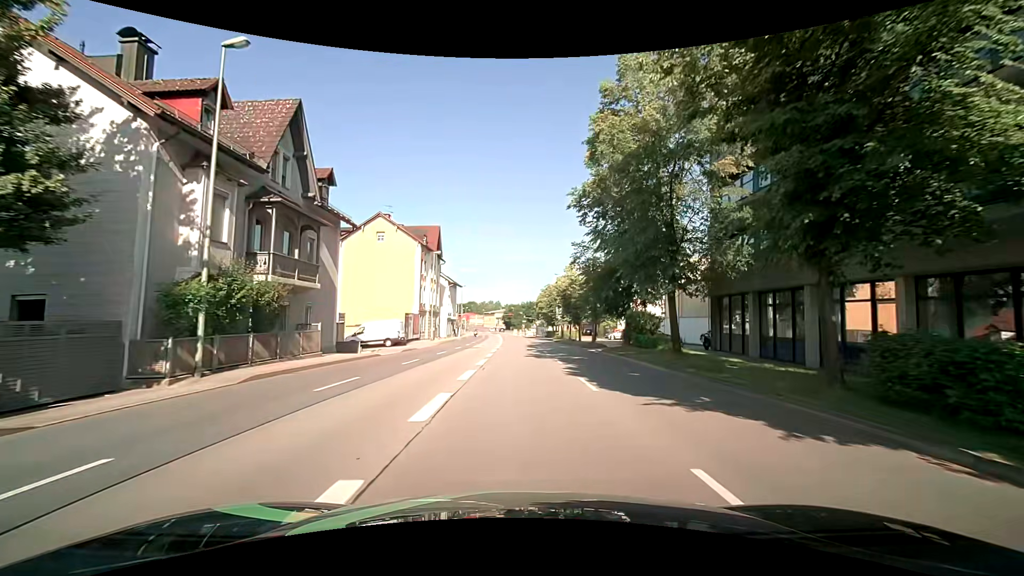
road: primary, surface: asphalt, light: Day
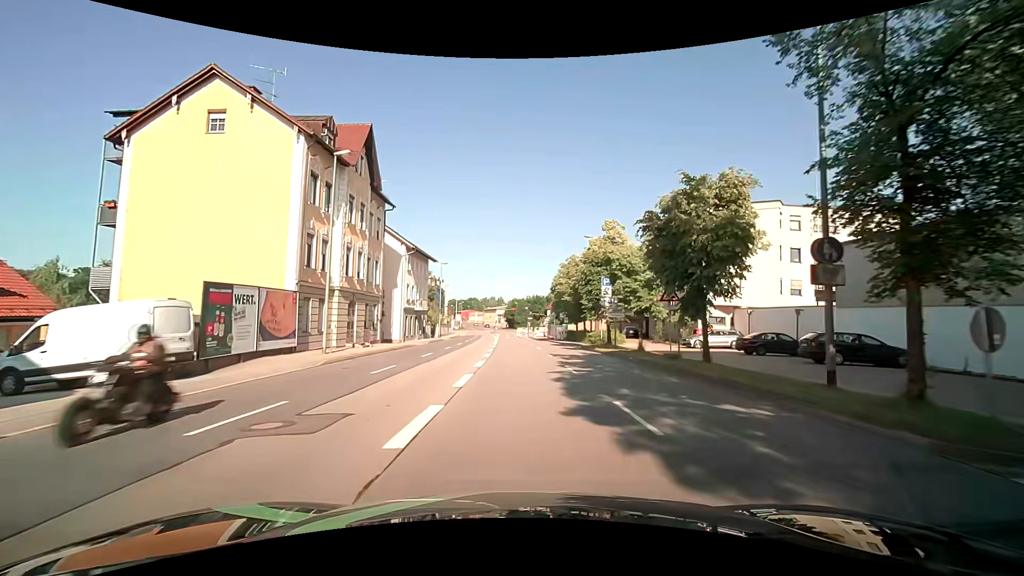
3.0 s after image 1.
(-0.1, +31.7) m; 0°
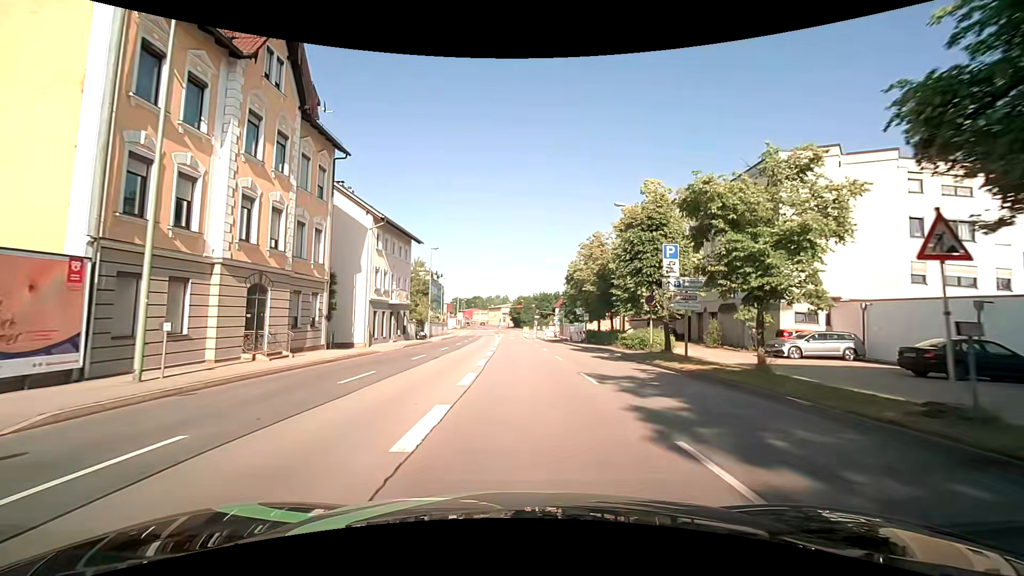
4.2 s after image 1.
(0.0, +12.2) m; 0°
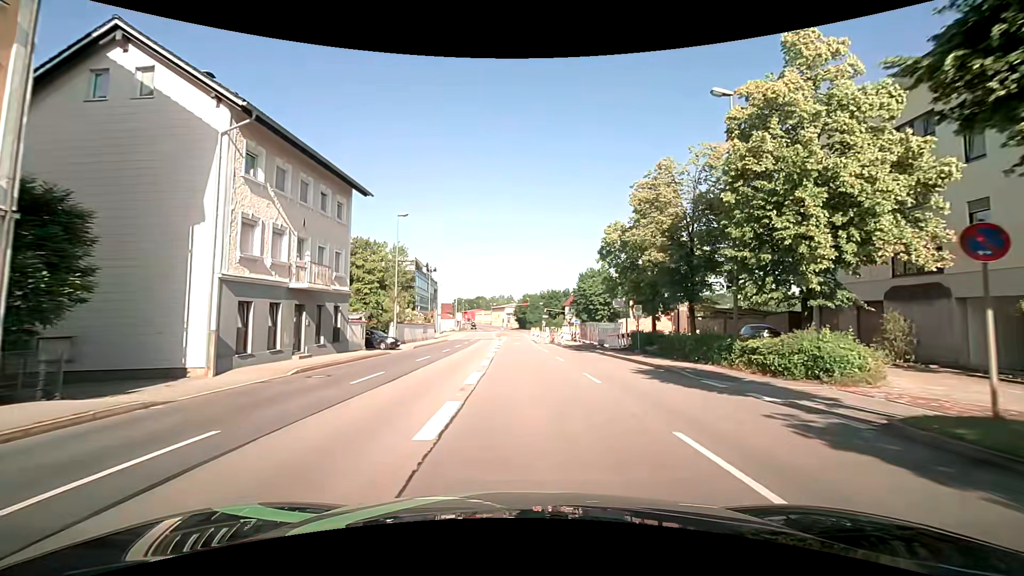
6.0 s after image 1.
(-0.4, +17.4) m; -1°
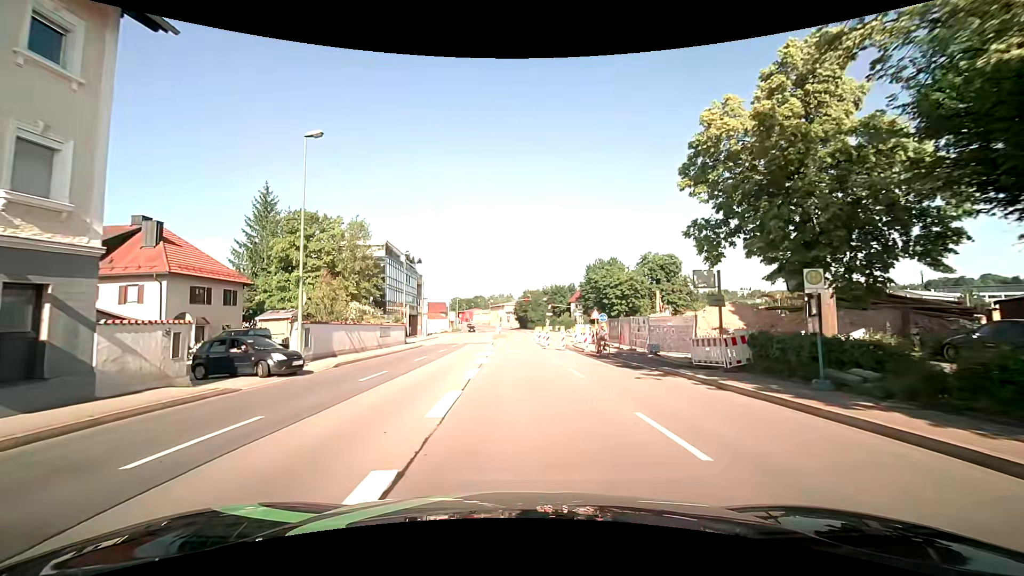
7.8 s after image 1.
(0.0, +16.4) m; +1°
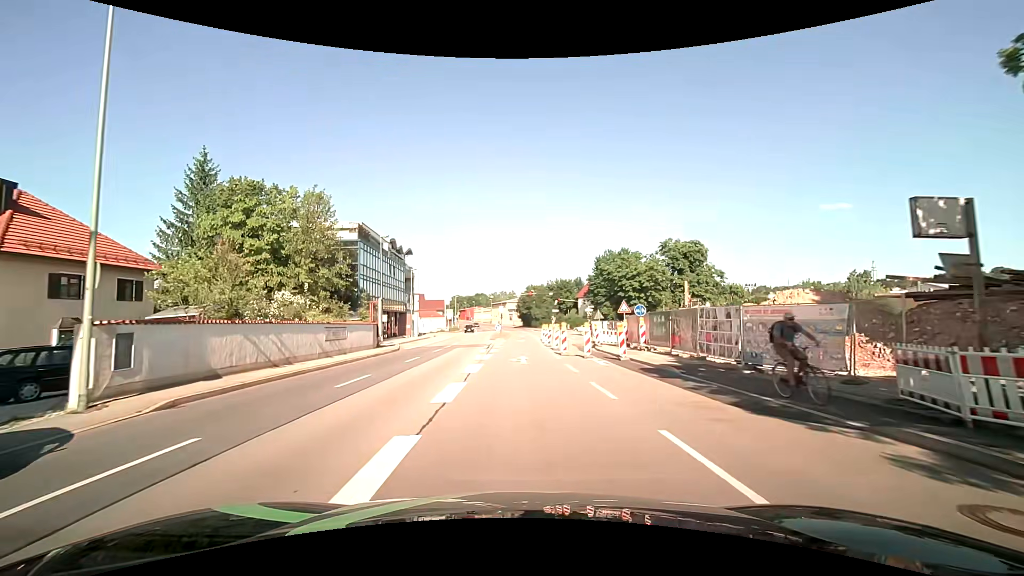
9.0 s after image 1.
(-0.1, +10.5) m; 0°
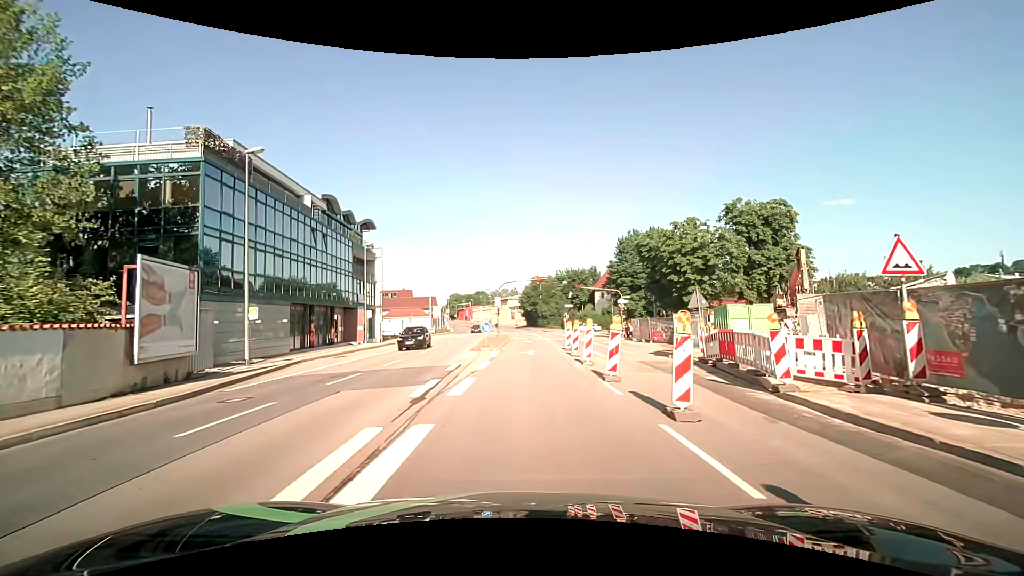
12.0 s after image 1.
(-0.3, +23.4) m; -1°
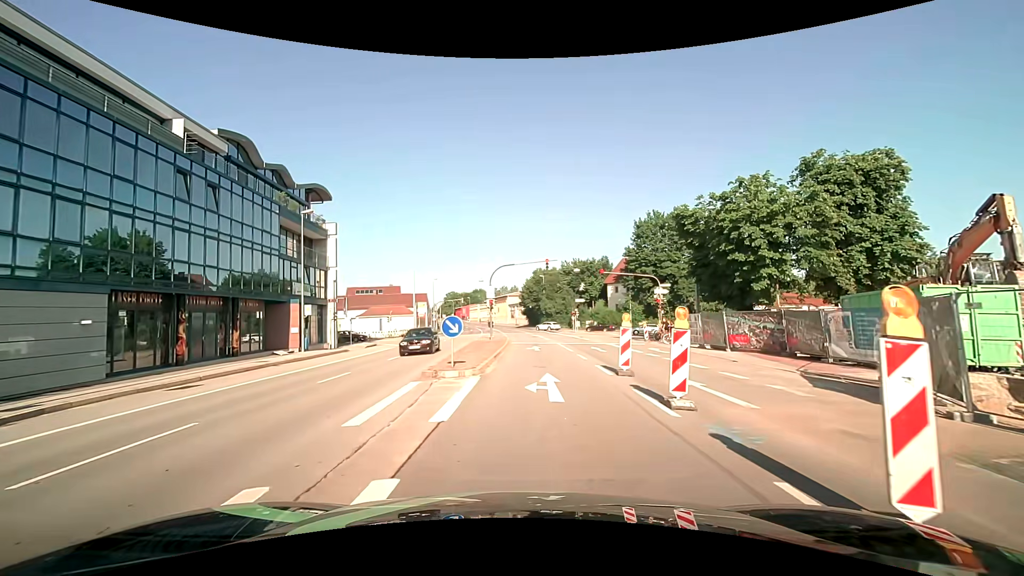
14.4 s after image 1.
(0.0, +14.6) m; 0°
